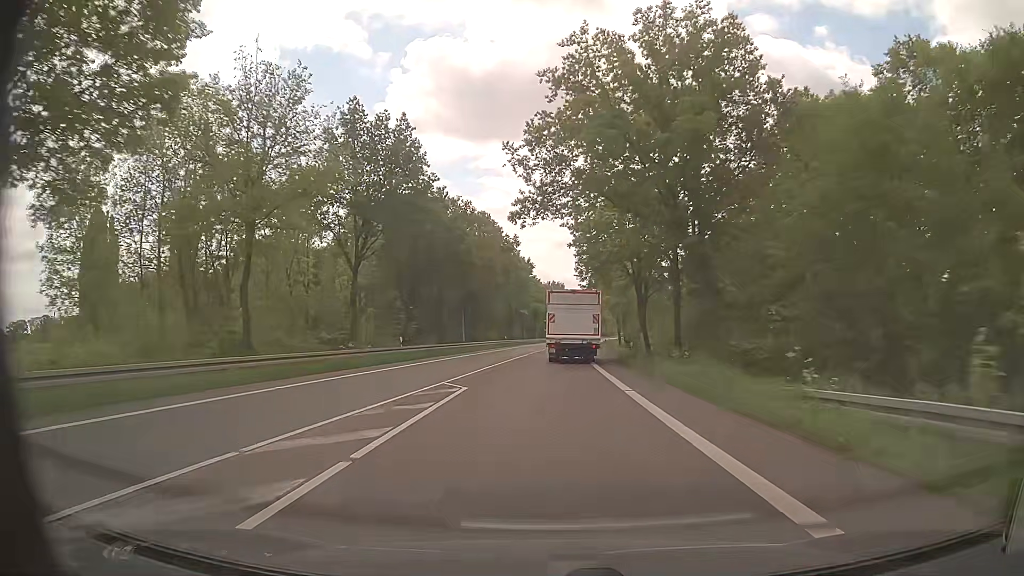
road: primary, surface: asphalt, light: Day
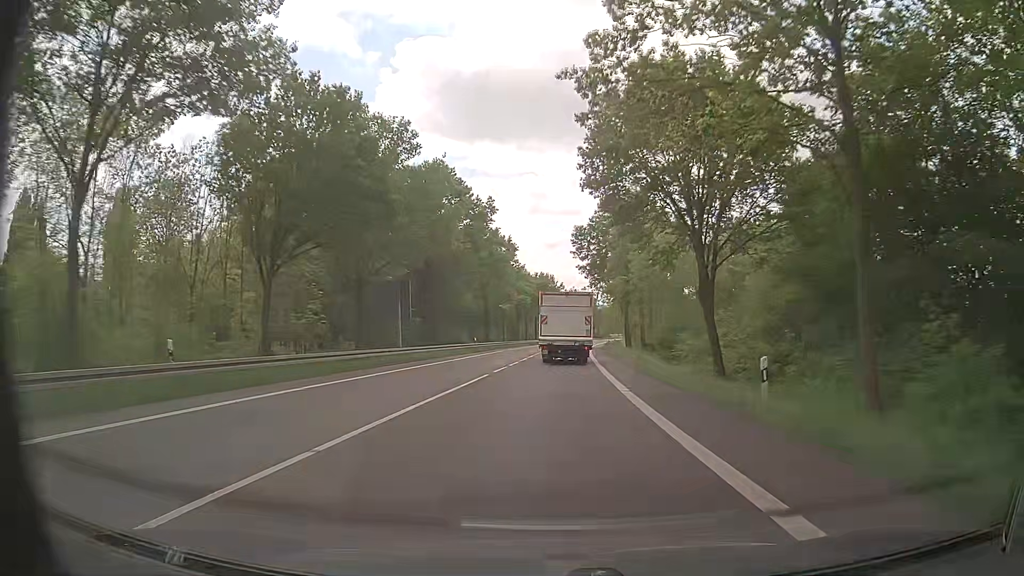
(+0.2, +23.6) m; +1°
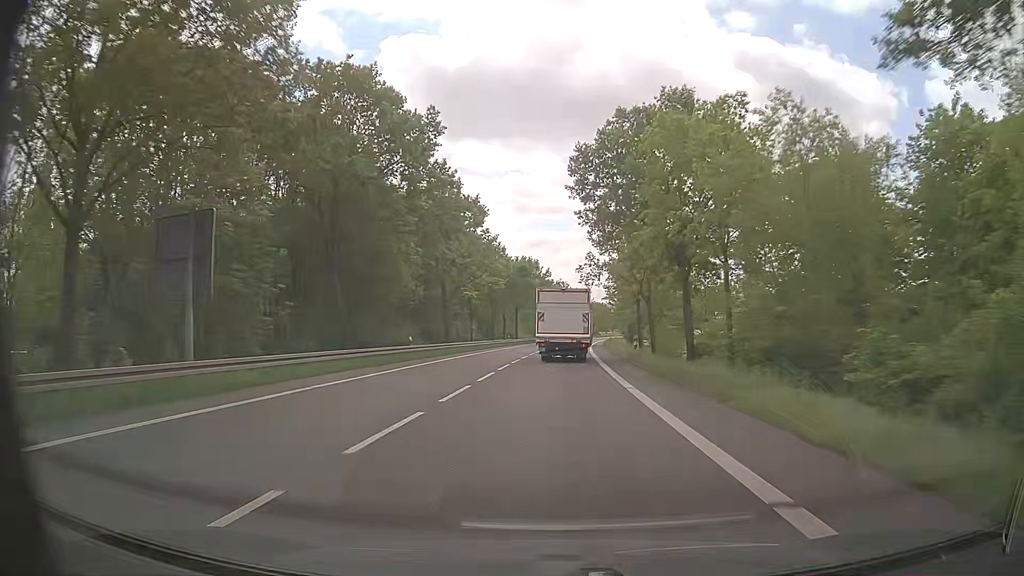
(+0.3, +23.9) m; +1°
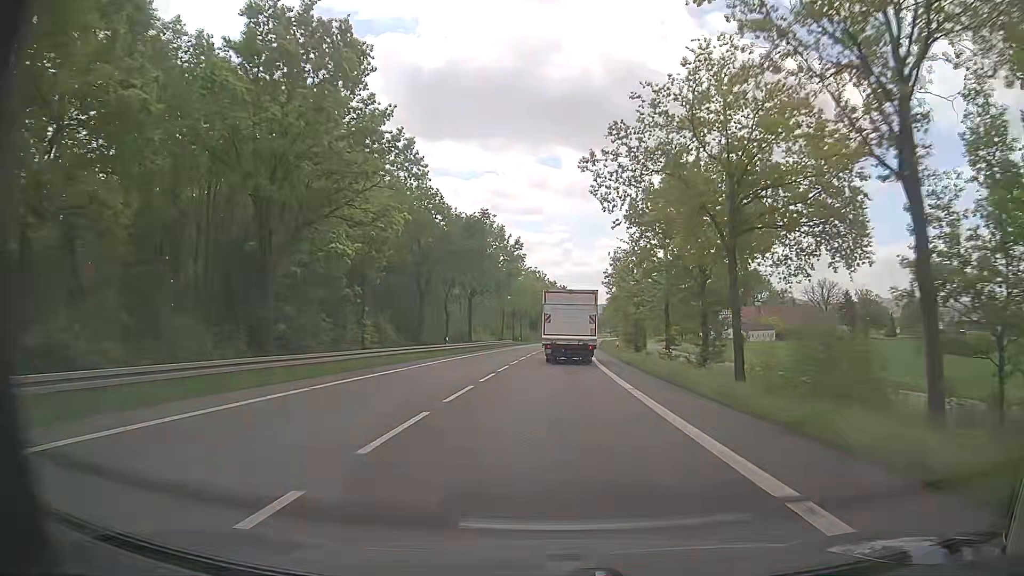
(+0.7, +35.8) m; +2°
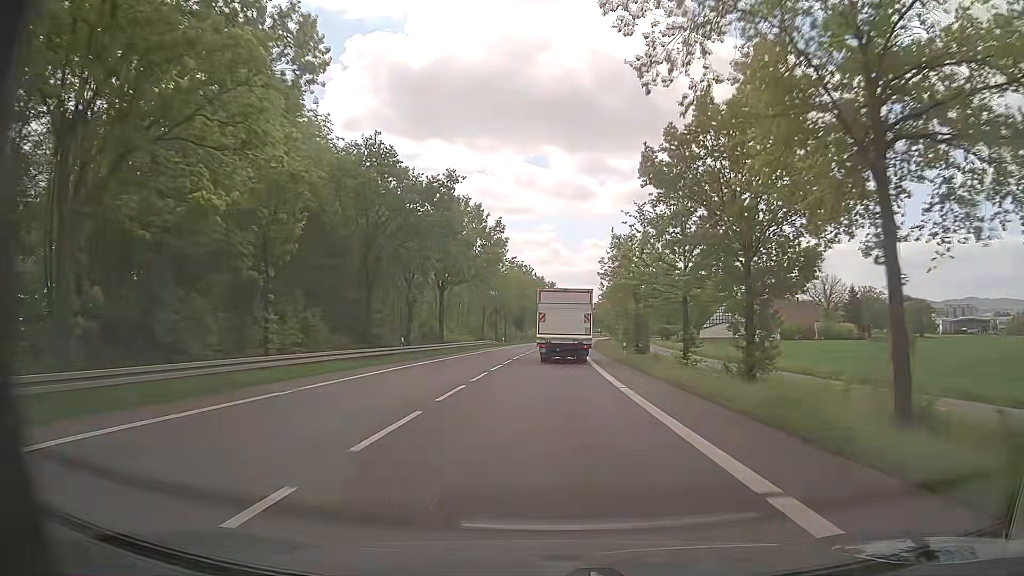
(+0.1, +12.0) m; +1°
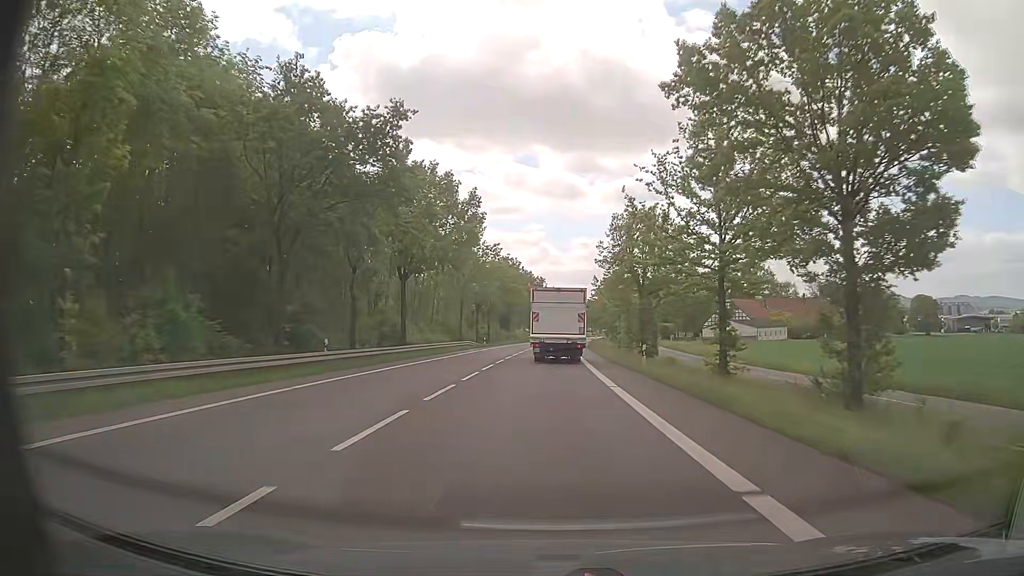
(+0.1, +12.0) m; +1°
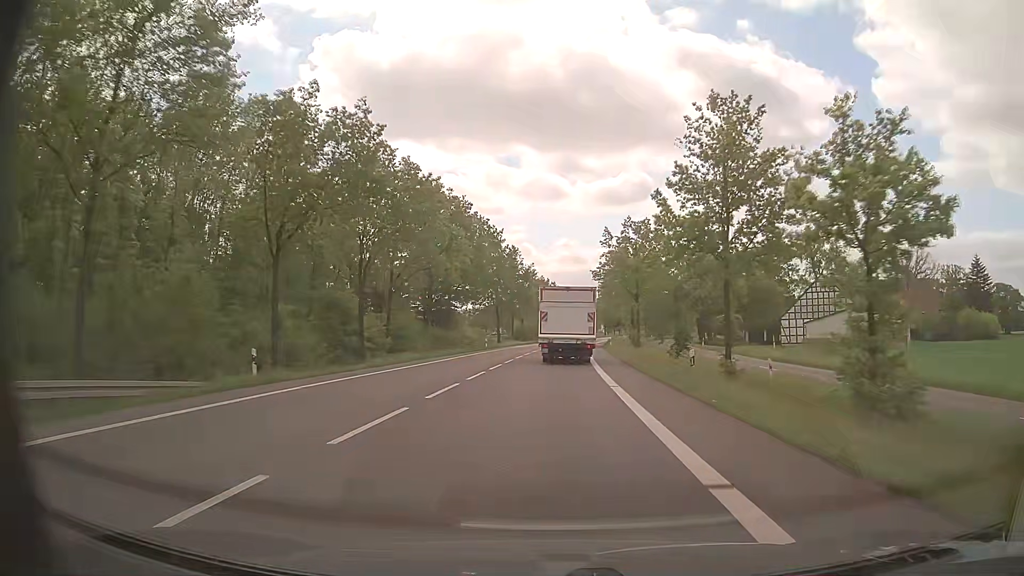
(+0.7, +59.6) m; +1°
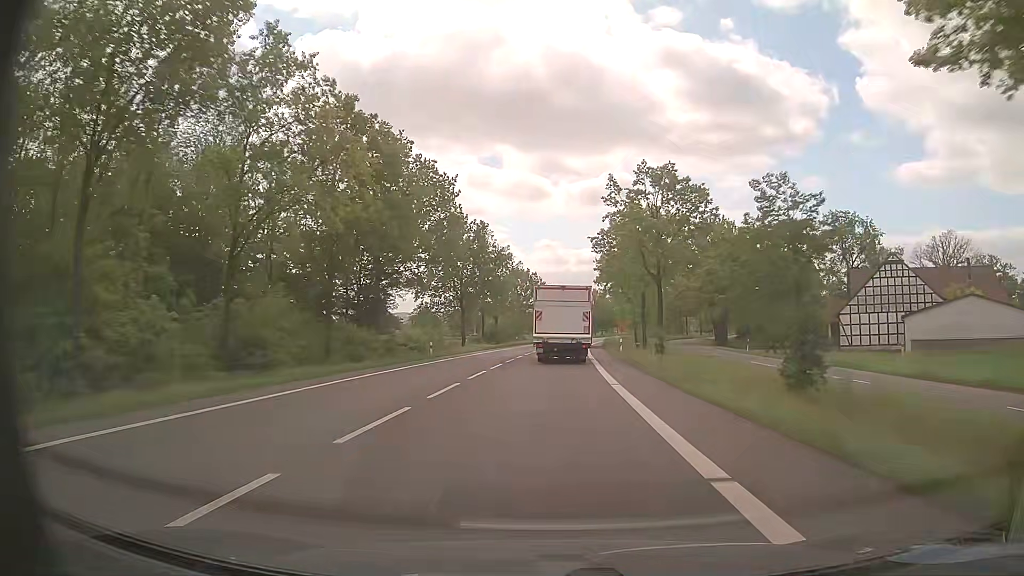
(+0.5, +23.7) m; +2°
(0, +10) (0, +20) (+1, +30) (+1, +40) (+1, +50) (+2, +60) (+2, +70) (+3, +80) (+4, +90) (+5, +100) m
